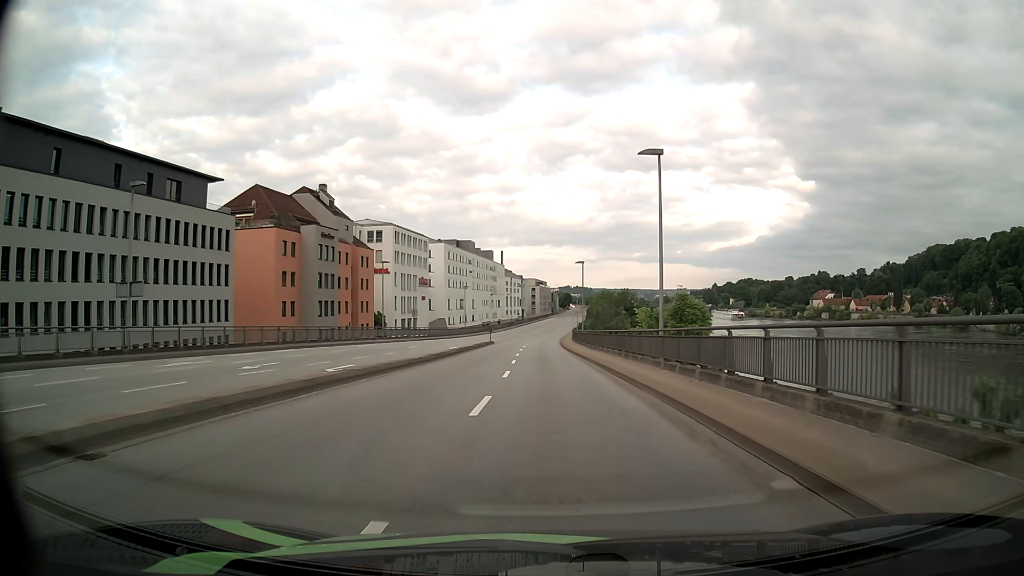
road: primary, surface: asphalt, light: Day
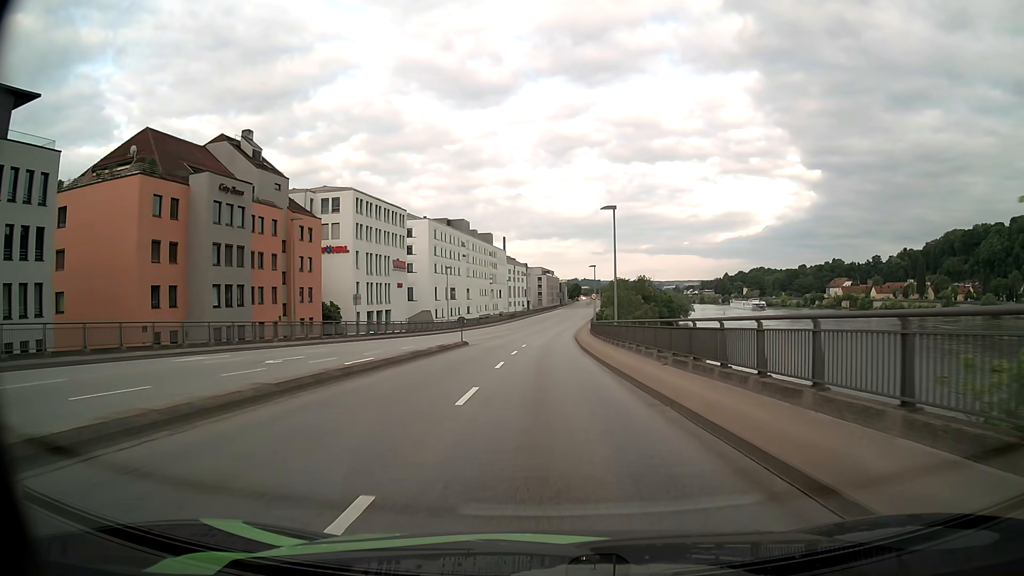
(-0.1, +26.6) m; -1°
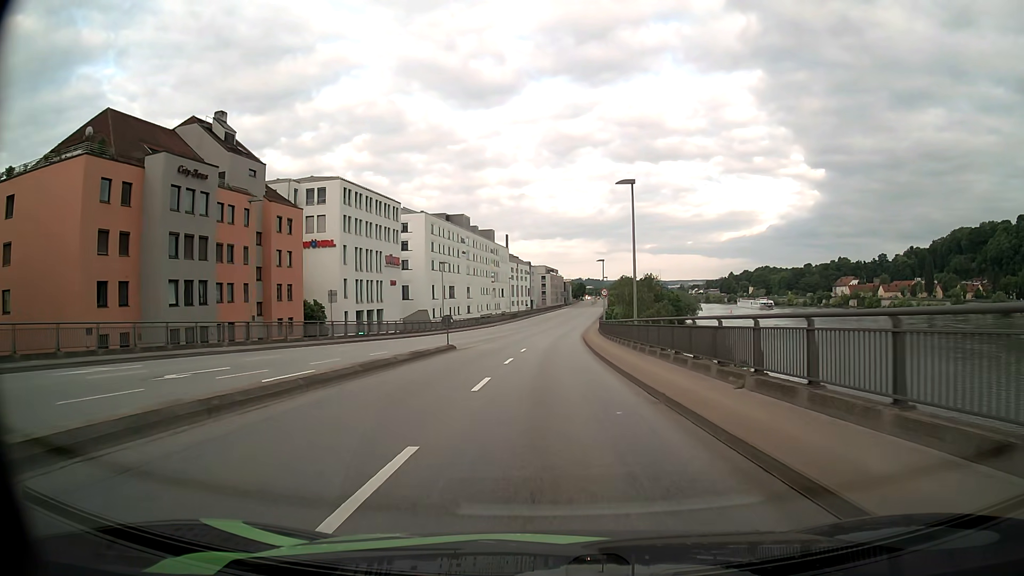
(0.0, +7.0) m; 0°
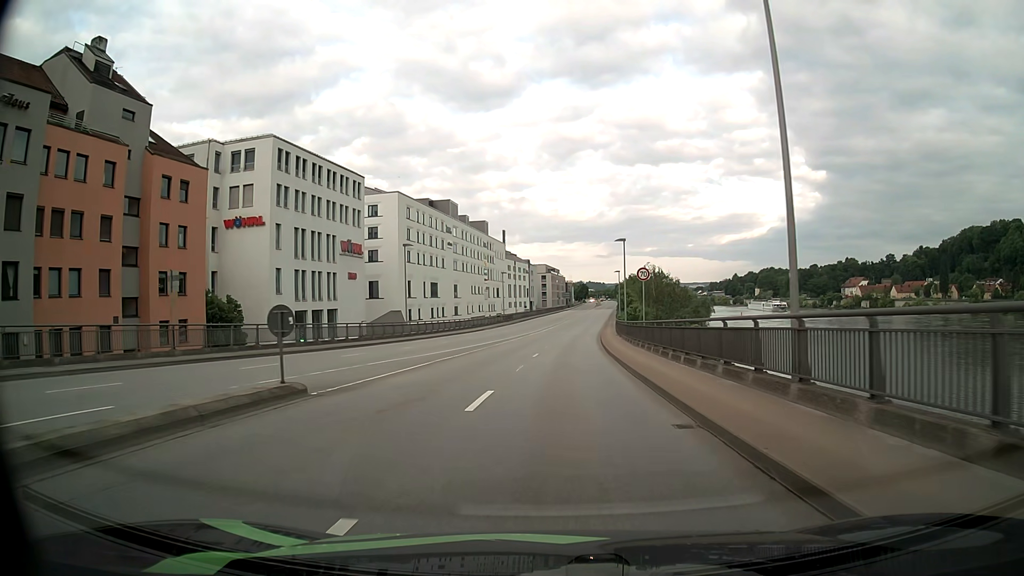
(0.0, +20.8) m; 0°
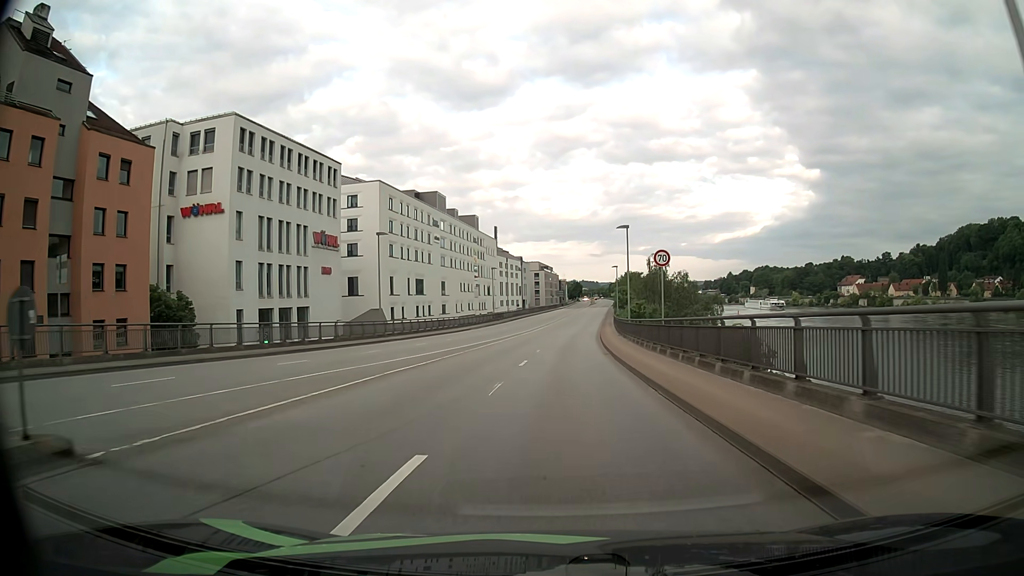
(+0.1, +6.9) m; +1°
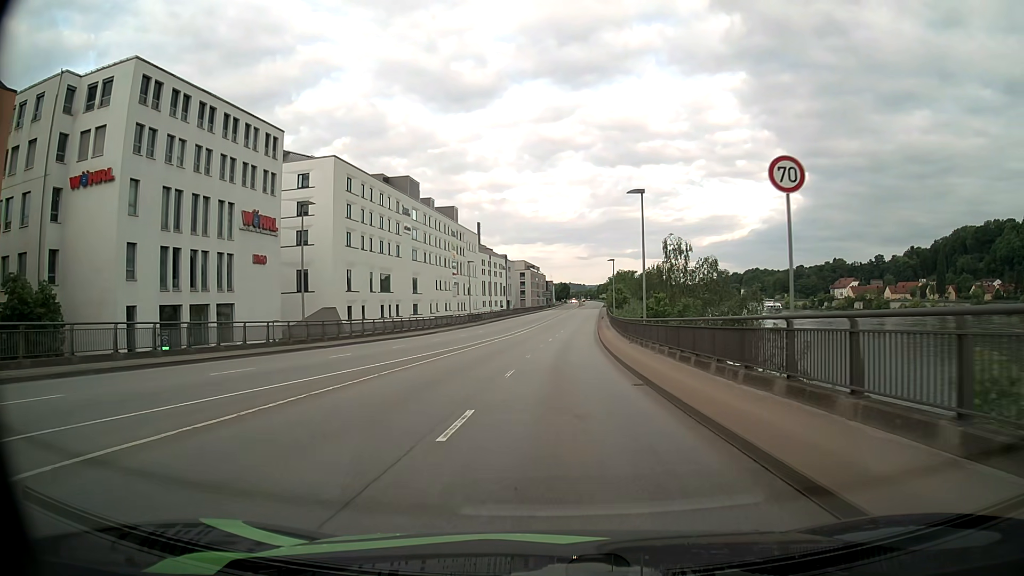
(+0.1, +14.0) m; +1°
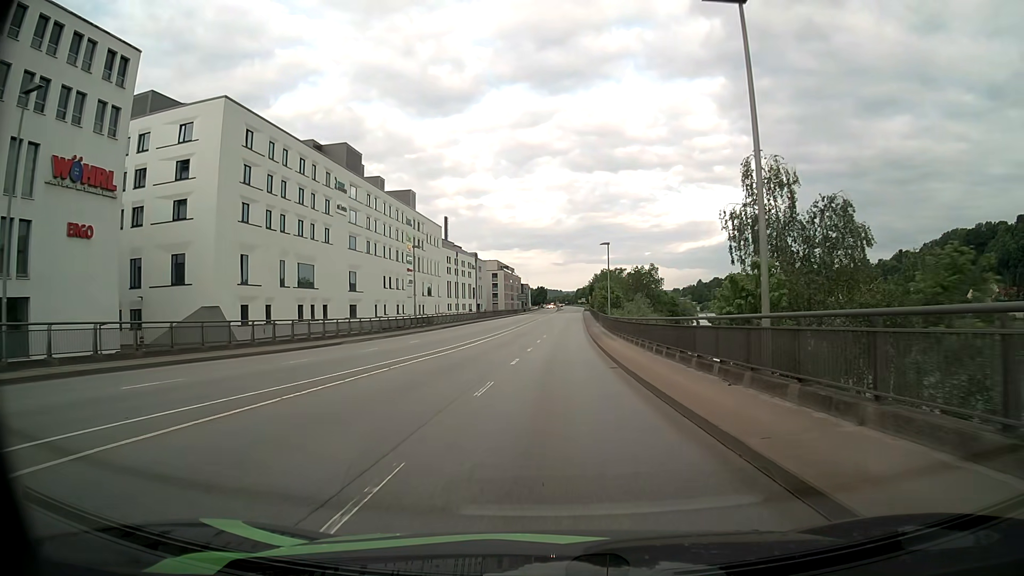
(+0.4, +22.4) m; +2°
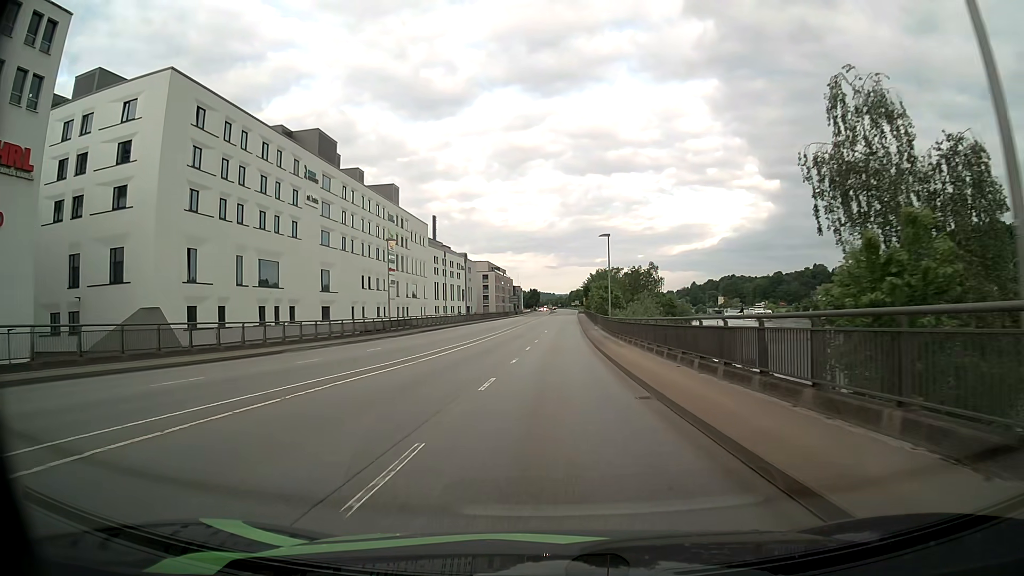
(+0.1, +7.8) m; +1°
(0, +10) (0, +20) (+1, +30) (+1, +40) (+1, +50) (+1, +60) (+2, +70) (+2, +80) (+3, +90) (+3, +100) m
